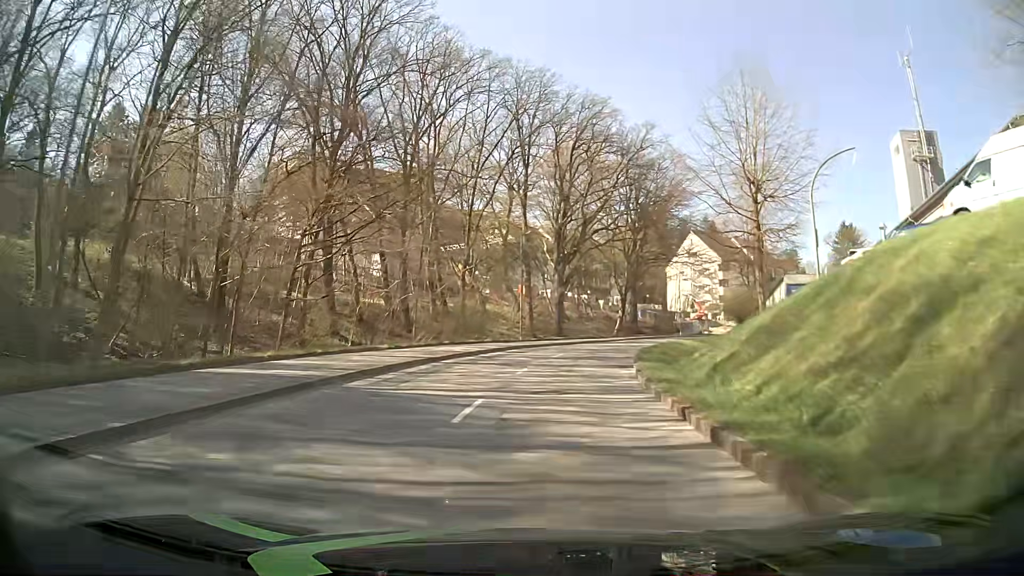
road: tertiary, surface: asphalt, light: Day
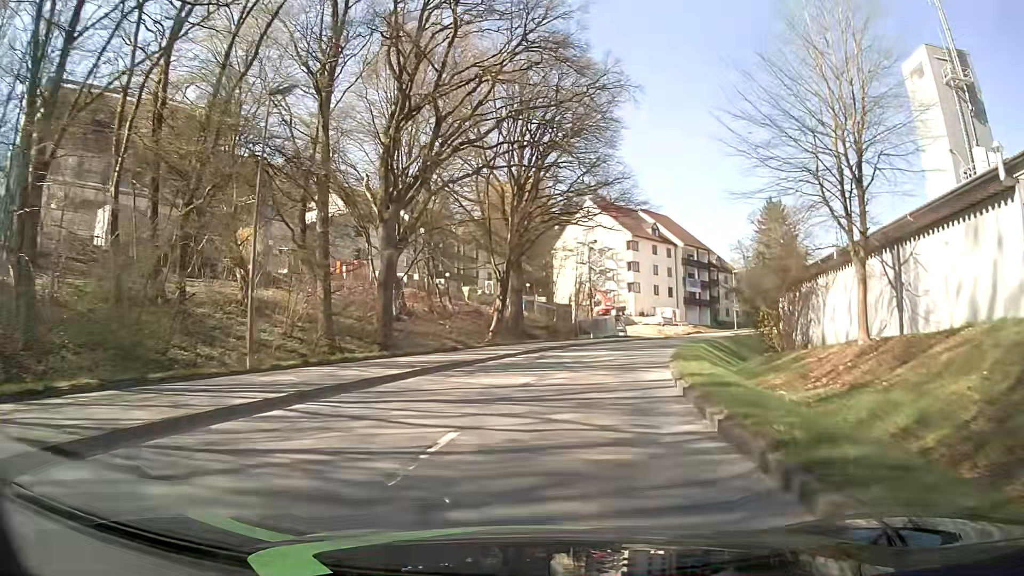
(+2.6, +30.9) m; +11°
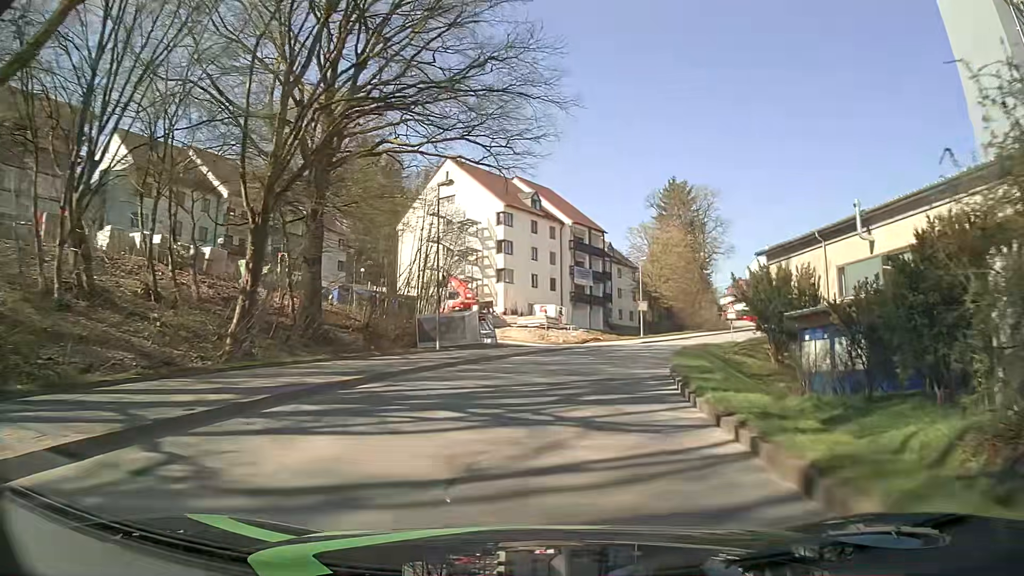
(+2.5, +23.0) m; +13°
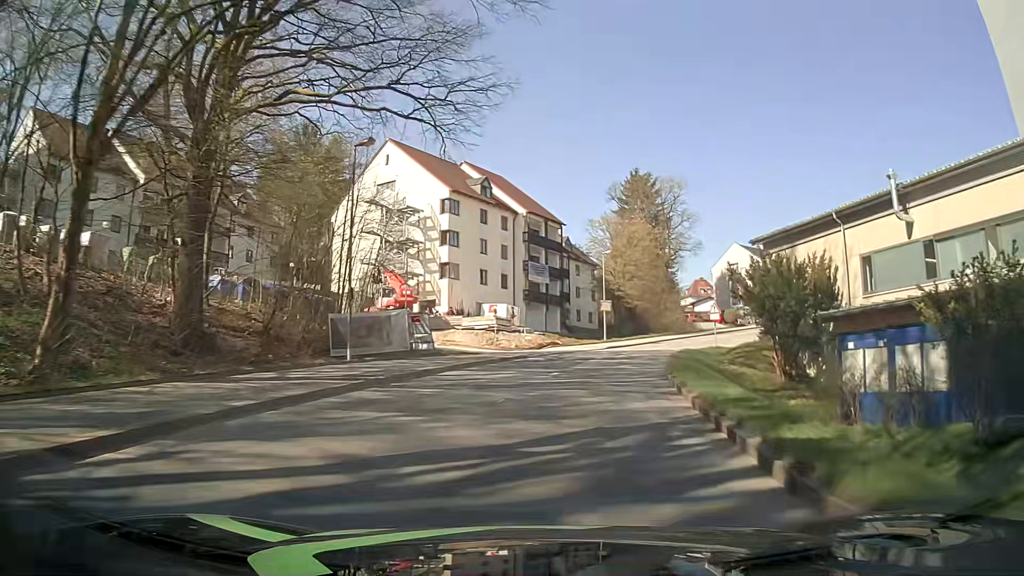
(+0.2, +7.7) m; +3°
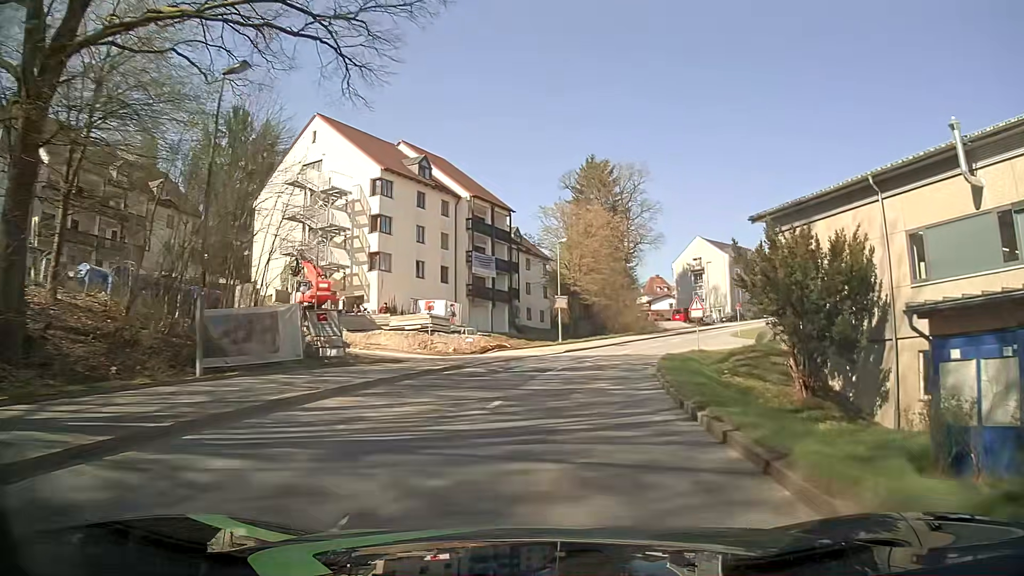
(+0.3, +7.8) m; +4°
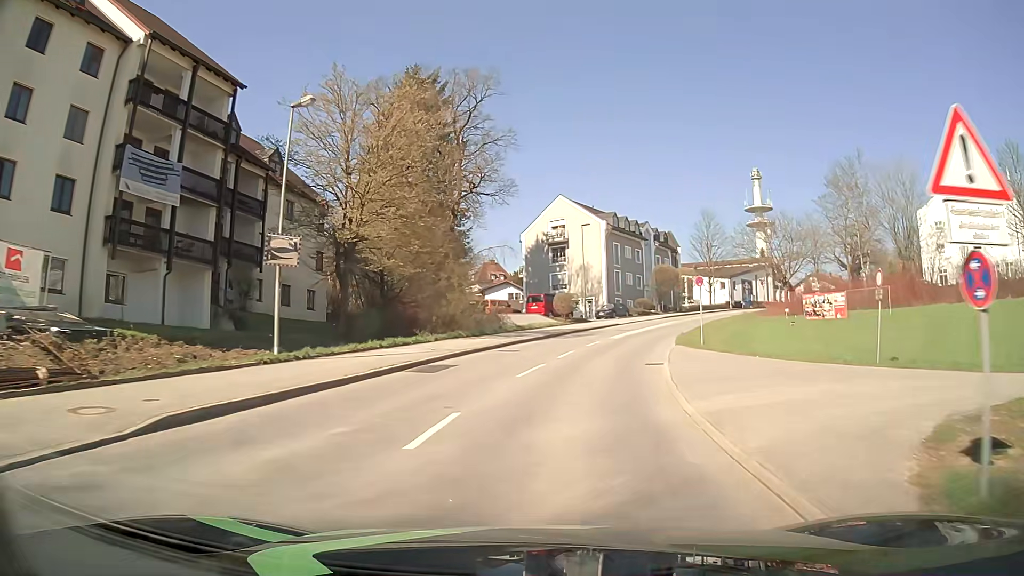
(+4.2, +31.1) m; +15°
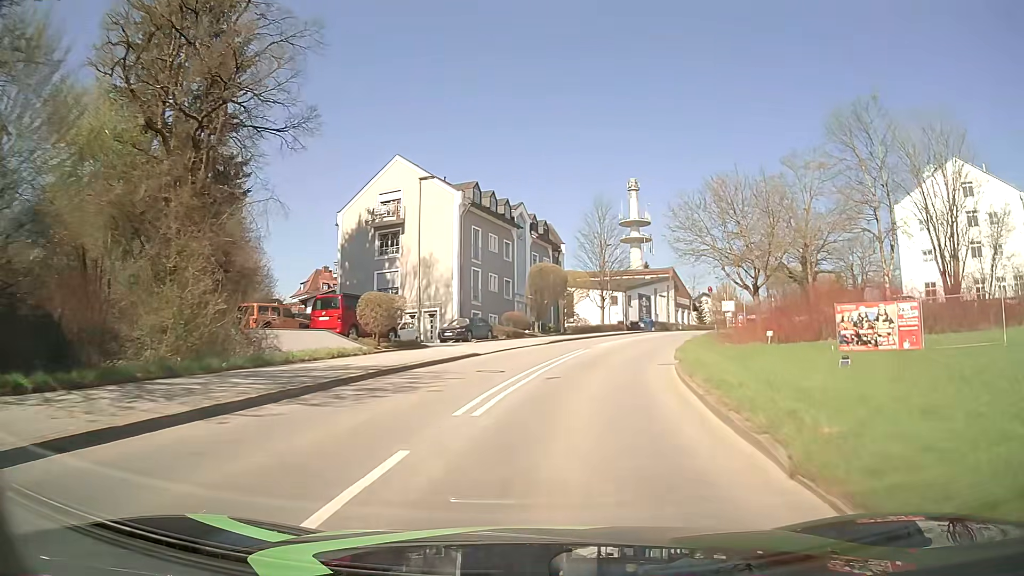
(+2.6, +23.8) m; +12°
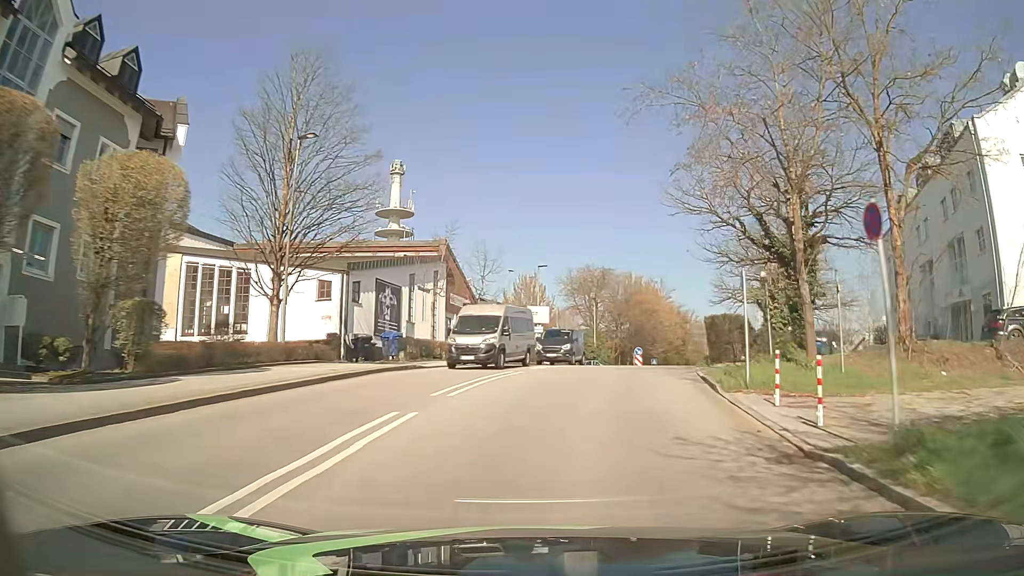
(+6.9, +38.6) m; +20°
(+1, +10) (+2, +20) (+4, +30) (+7, +39) (+10, +49) (+15, +58) (+23, +64) (+27, +72) (+22, +81) (+13, +82) m
